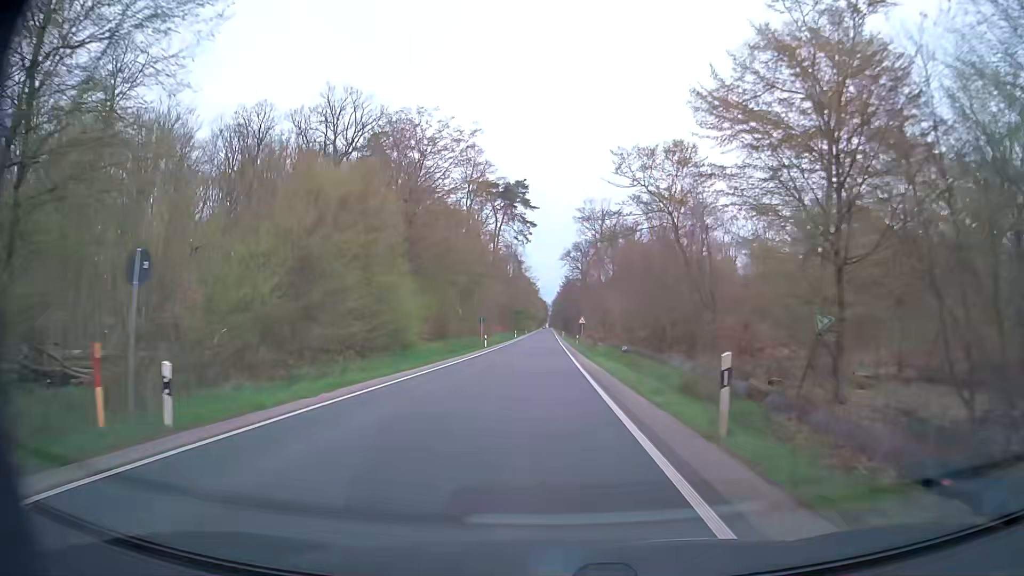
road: secondary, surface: asphalt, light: Day
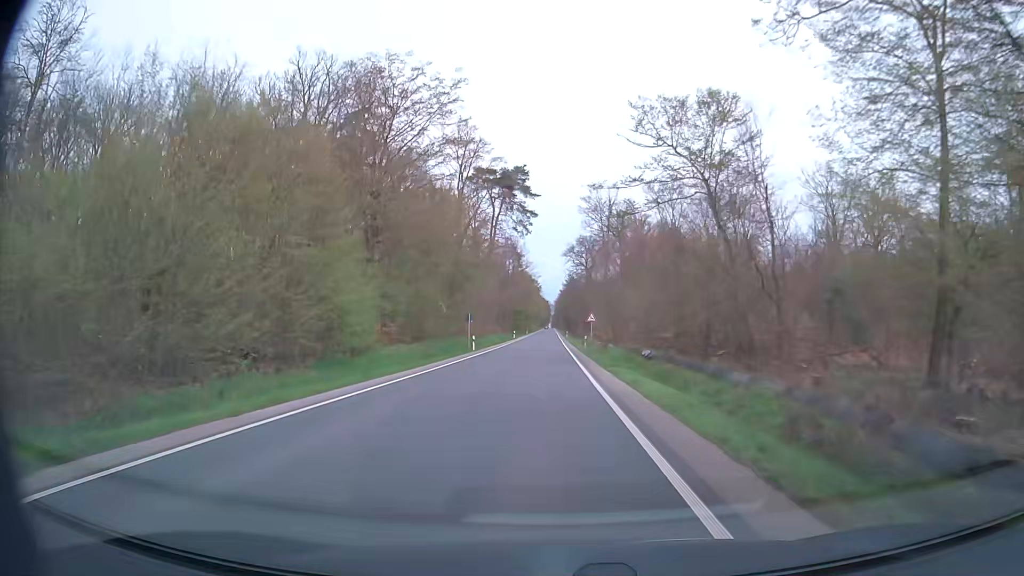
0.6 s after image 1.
(0.0, +10.7) m; 0°
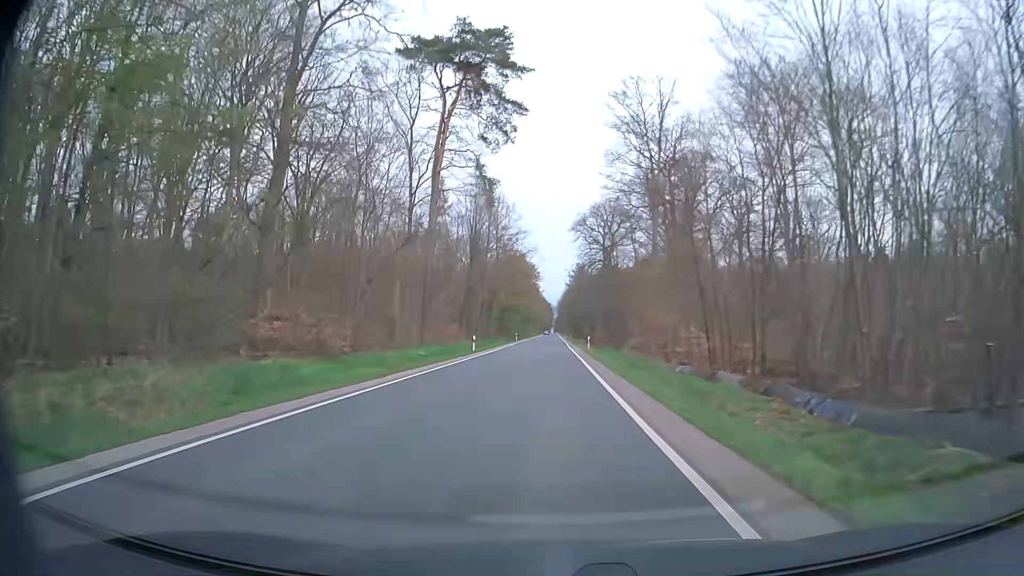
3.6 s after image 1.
(-0.3, +53.3) m; 0°
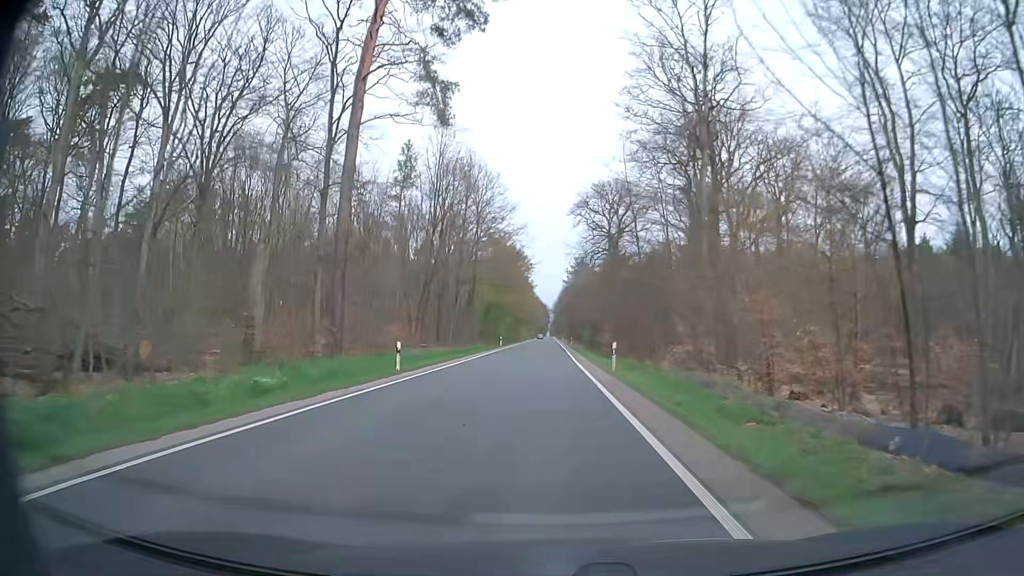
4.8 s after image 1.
(0.0, +21.3) m; 0°
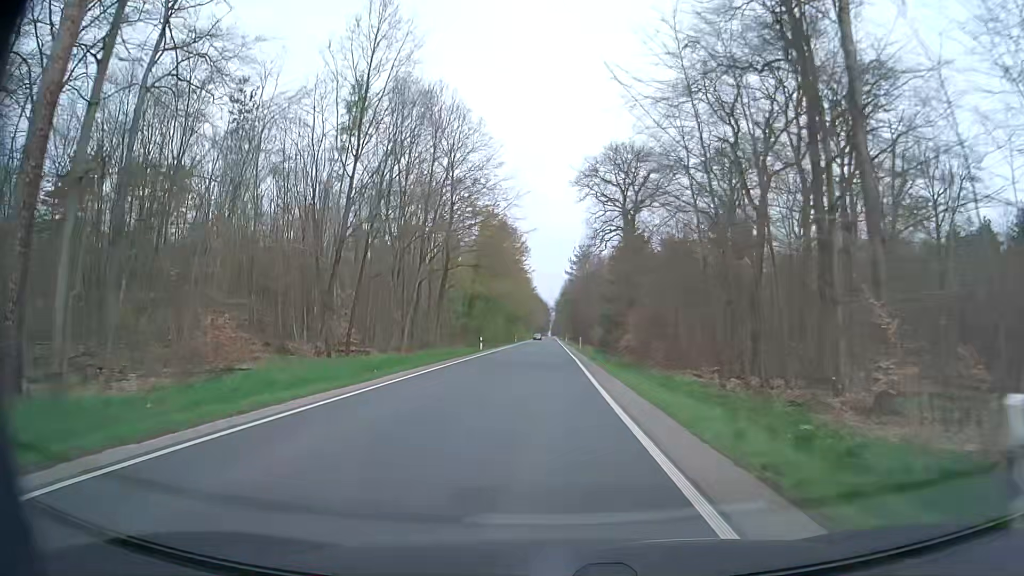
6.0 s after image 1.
(0.0, +21.4) m; 0°
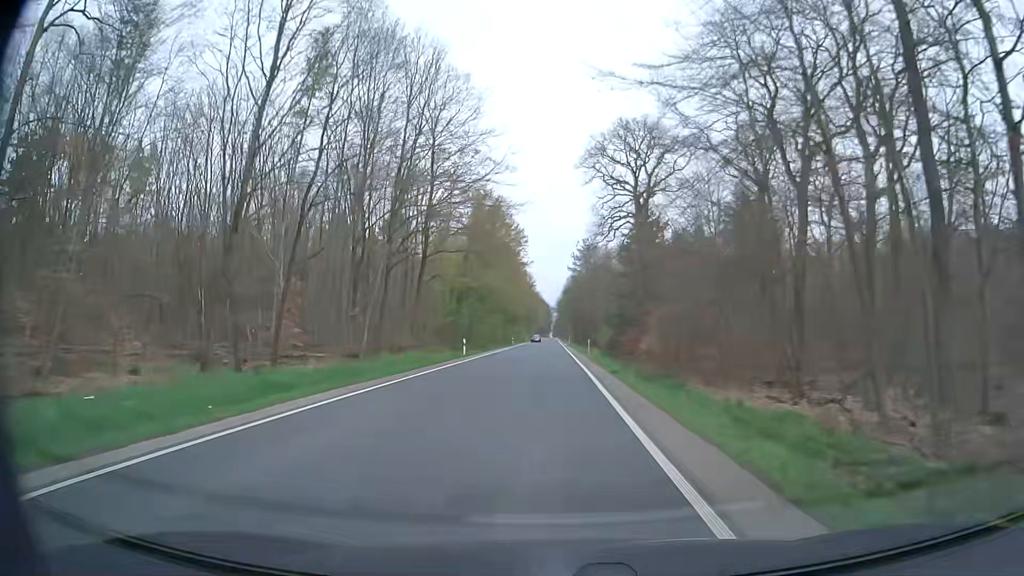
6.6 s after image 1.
(-0.1, +10.7) m; -1°
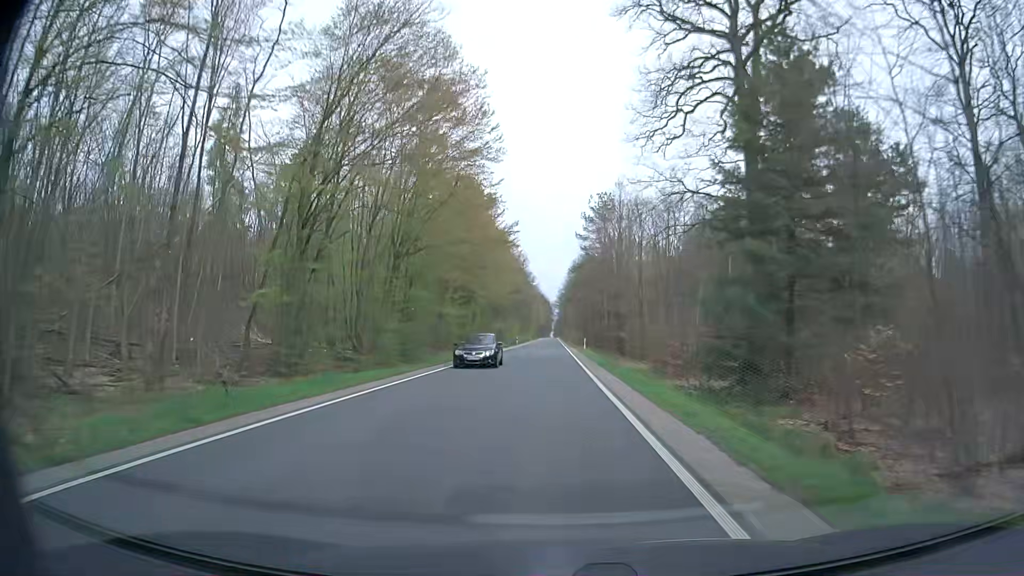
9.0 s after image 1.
(+0.1, +42.9) m; +1°
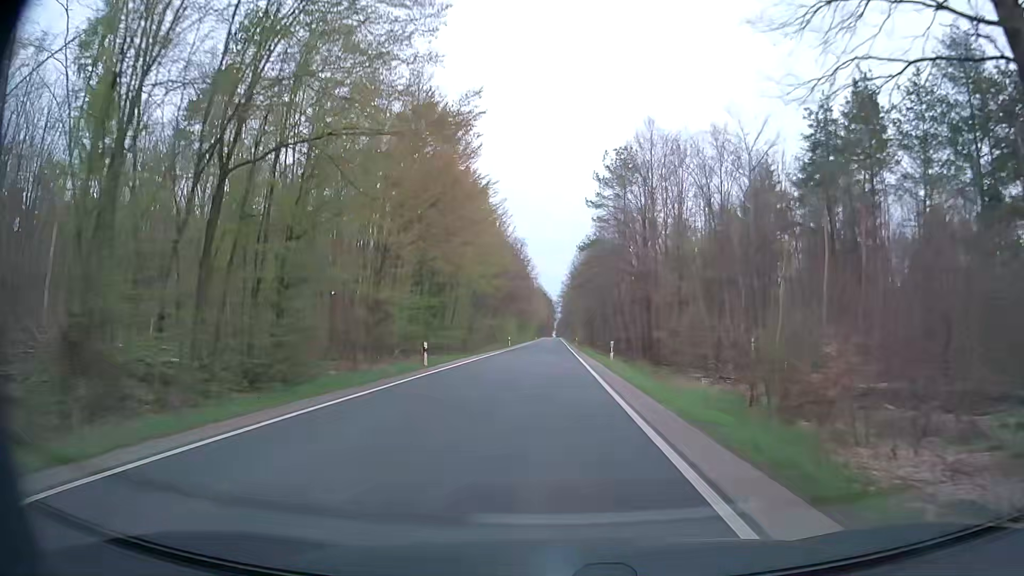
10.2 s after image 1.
(-0.2, +21.5) m; -1°
(0, +10) (0, +20) (0, +30) (+1, +40) (+1, +50) (+1, +60) (+1, +70) (+1, +80) (+1, +90) (+1, +100) m
